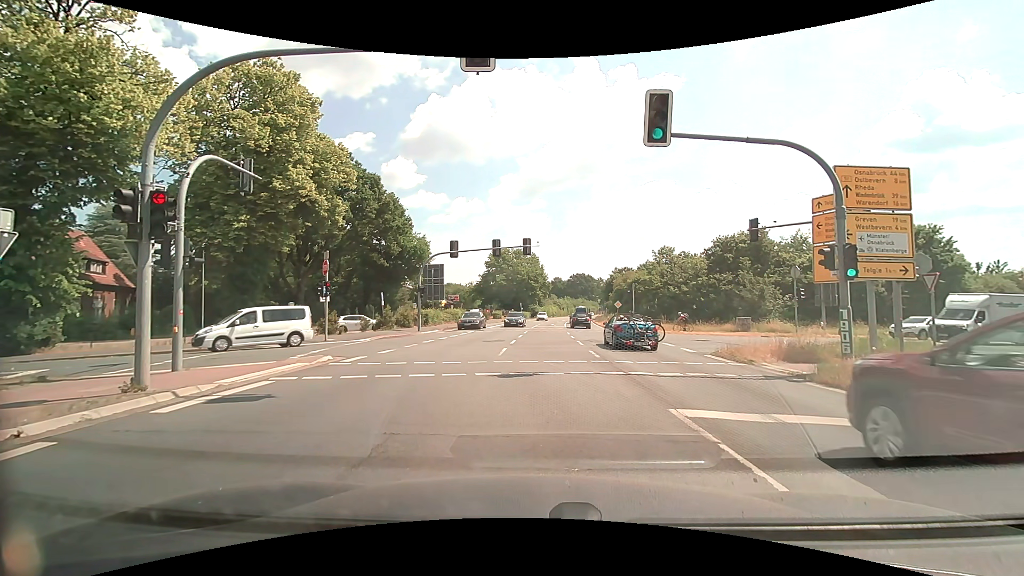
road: primary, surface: asphalt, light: Day
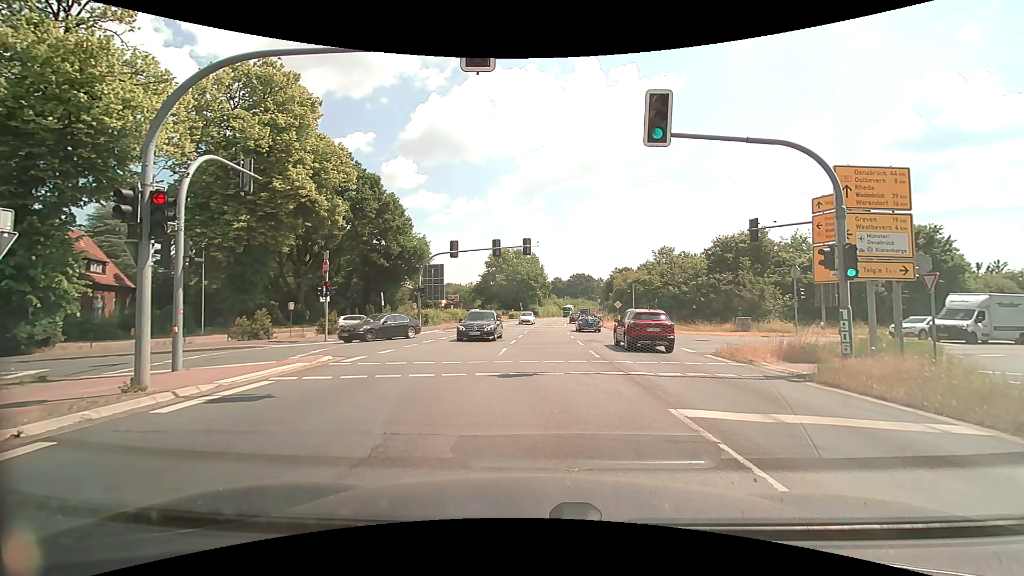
(0.0, 0.0) m; 0°
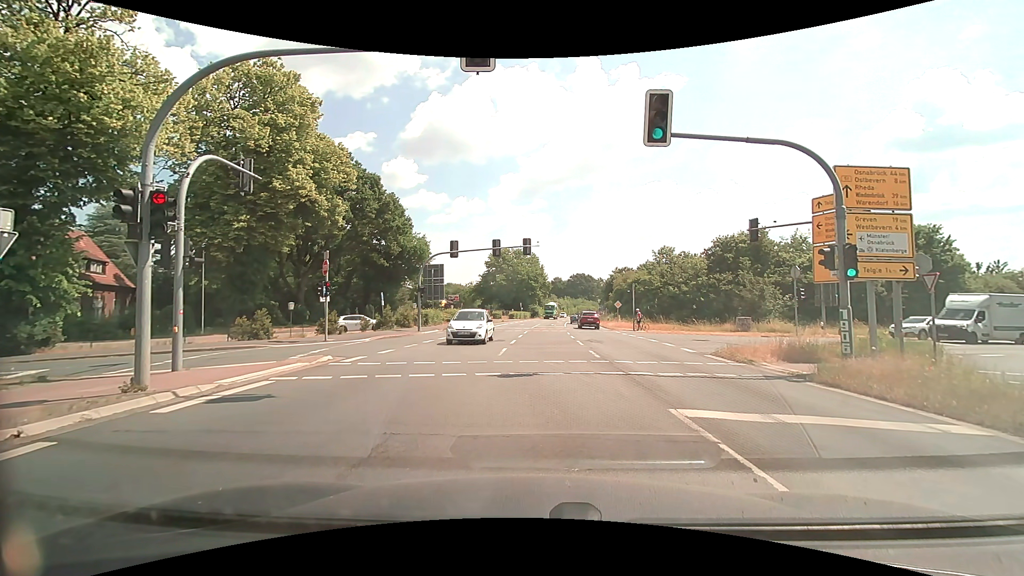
(0.0, 0.0) m; 0°
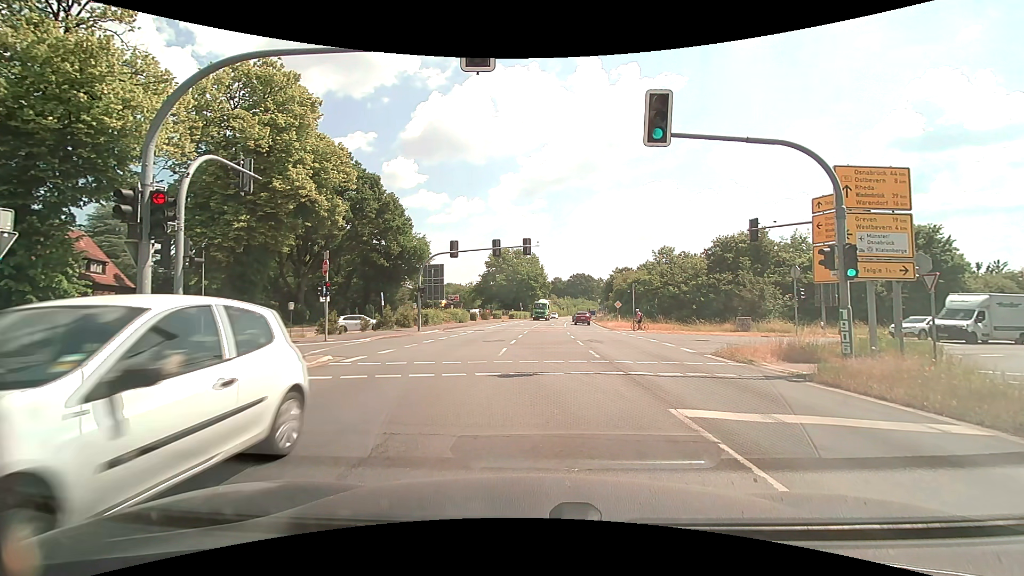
(0.0, 0.0) m; 0°
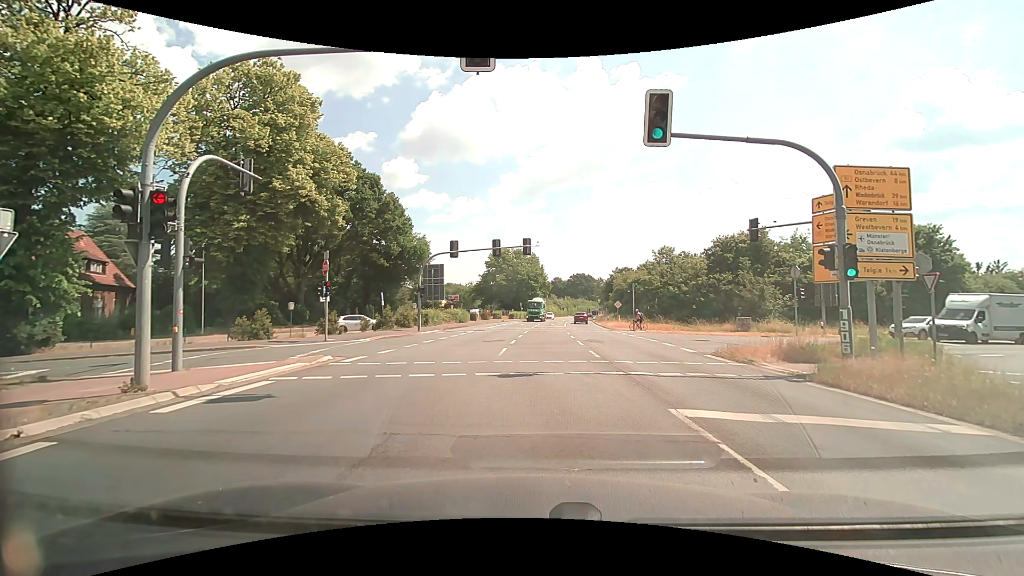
(0.0, 0.0) m; 0°
(0, +10) (-4, +19) (-13, +23) (-22, +21) (-32, +18) (-42, +15) (-51, +12) (-60, +9) (-70, +6) (-79, +2) m
